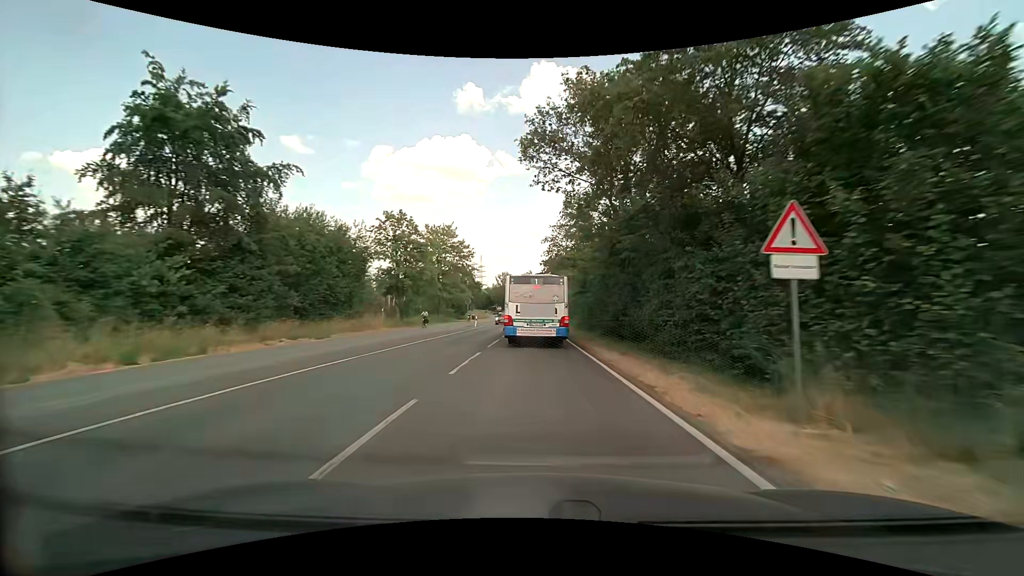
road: secondary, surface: asphalt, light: Day
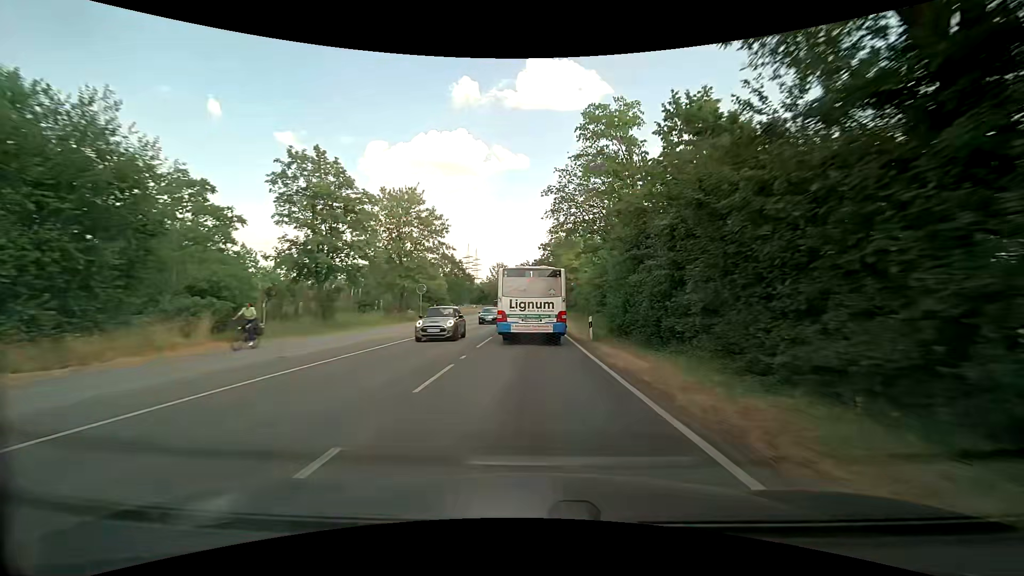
(+0.1, +20.8) m; 0°
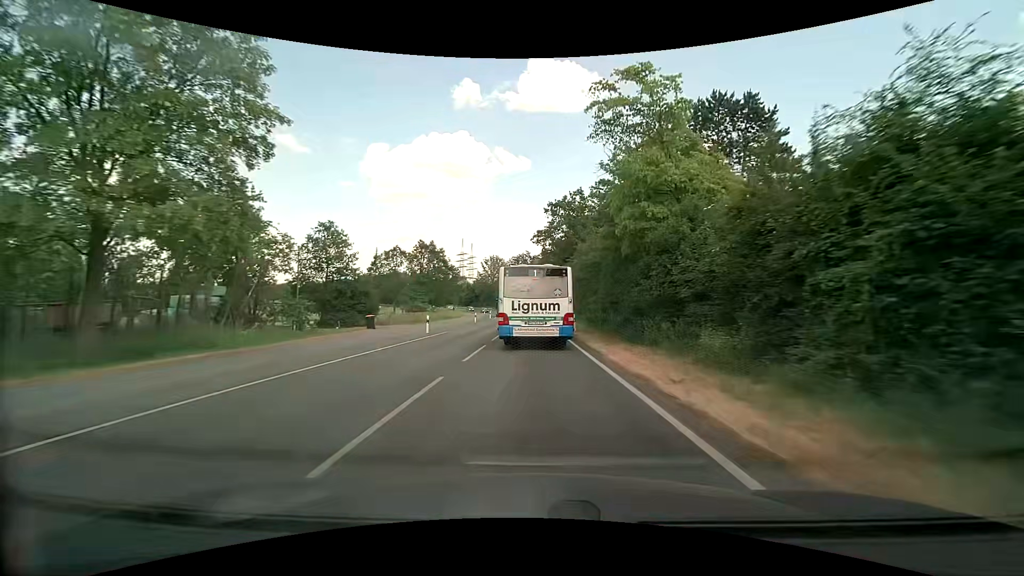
(-0.3, +40.0) m; 0°
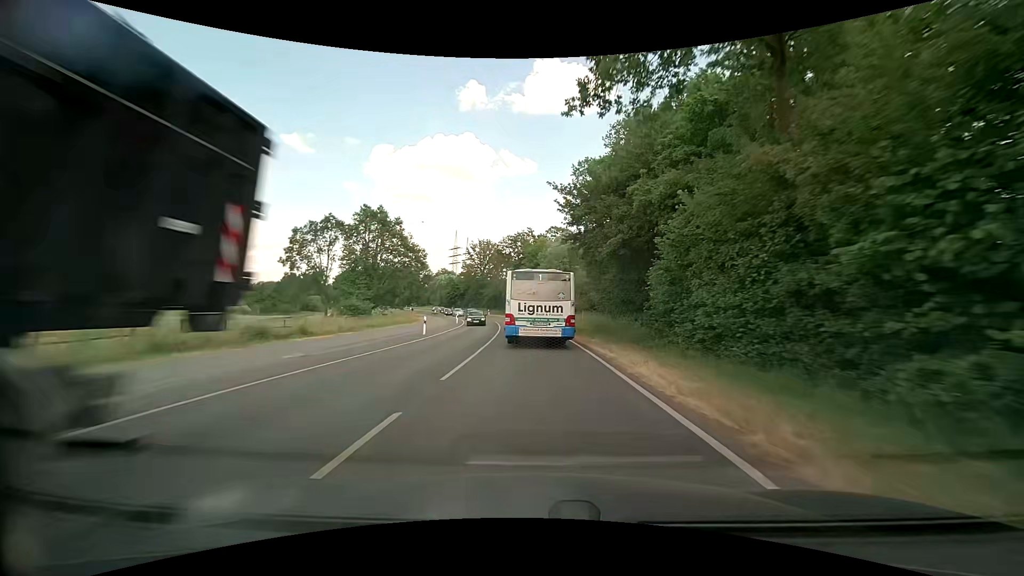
(-0.4, +48.7) m; 0°
(0, +10) (0, +20) (0, +30) (-1, +40) (-1, +50) (-3, +60) (-4, +70) (-6, +80) (-8, +89) (-11, +99) m
